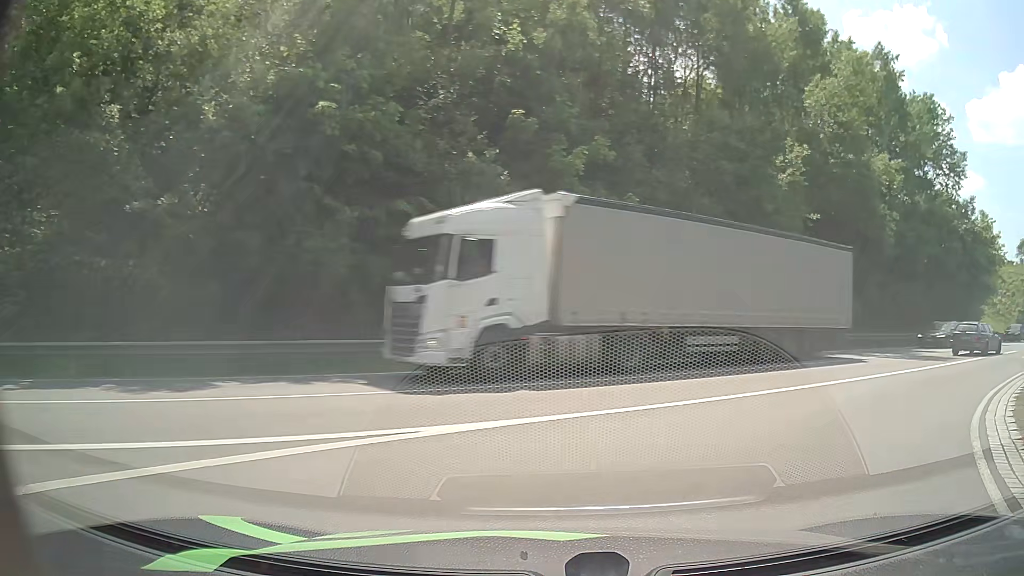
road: primary_link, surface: asphalt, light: Day
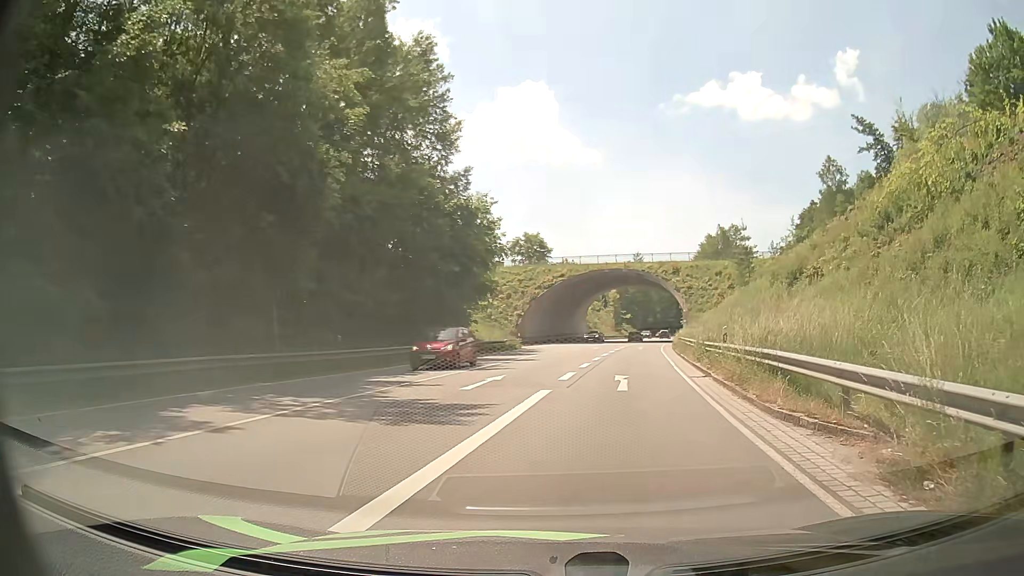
(+6.8, +13.9) m; +45°
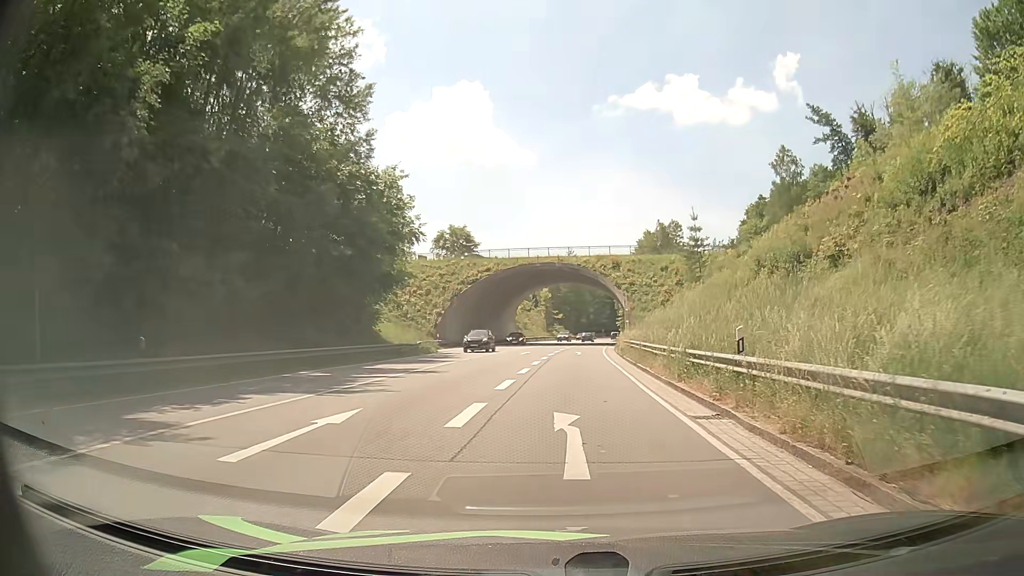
(+0.6, +8.9) m; +6°
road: primary
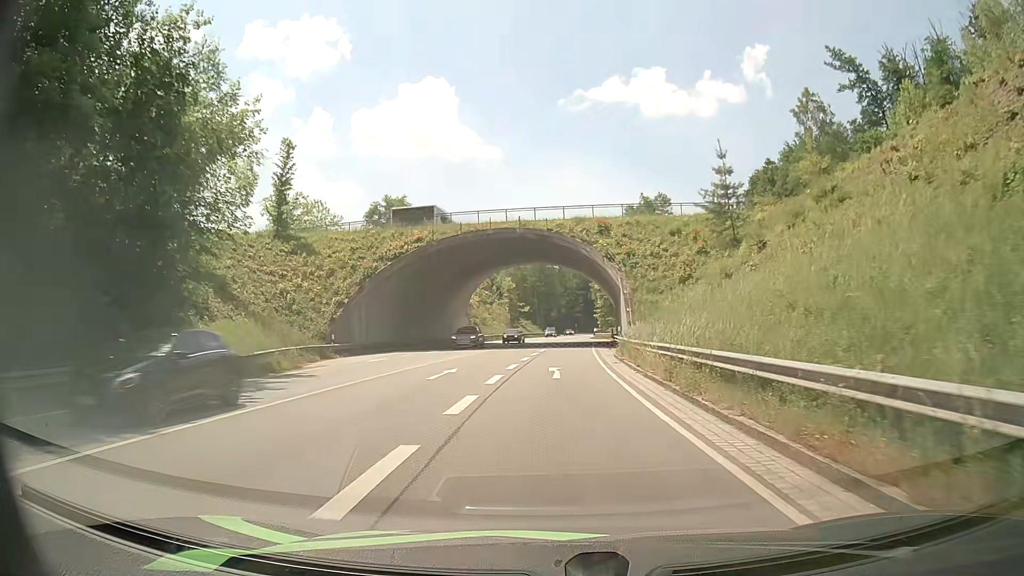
(+0.7, +23.2) m; +3°
